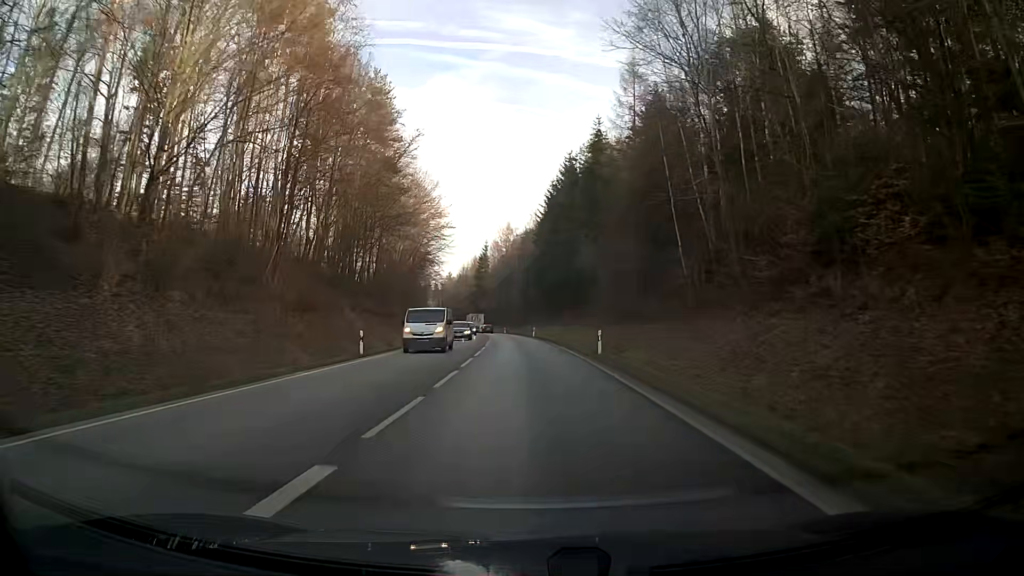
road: secondary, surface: asphalt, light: Day
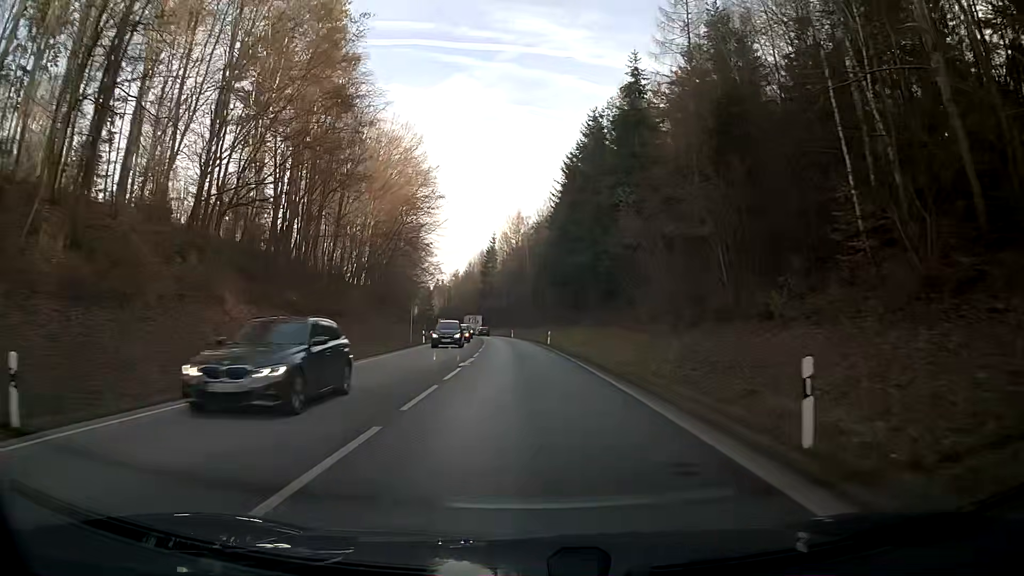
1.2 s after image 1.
(-0.2, +21.5) m; -1°
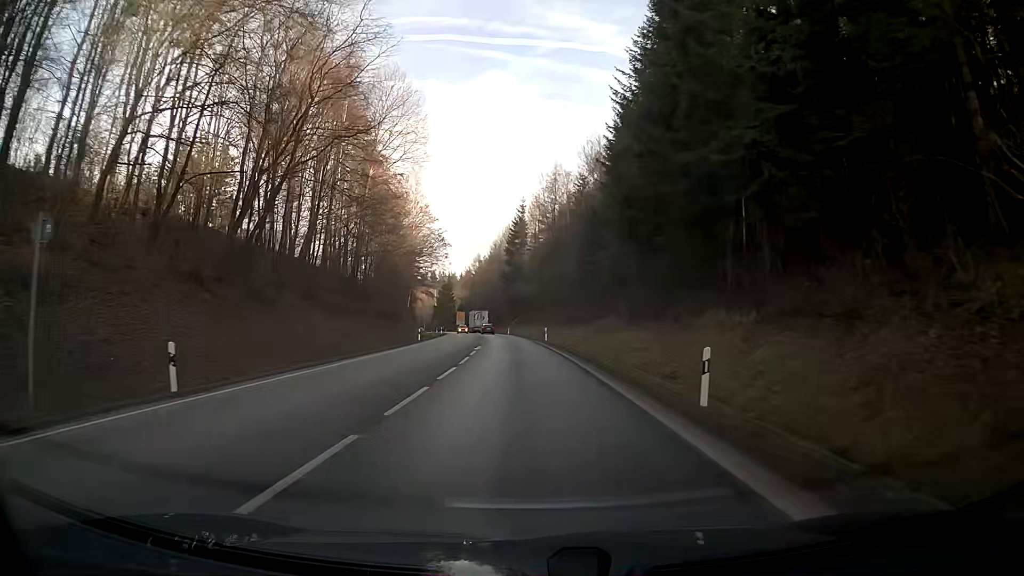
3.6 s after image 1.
(-1.1, +43.0) m; -3°
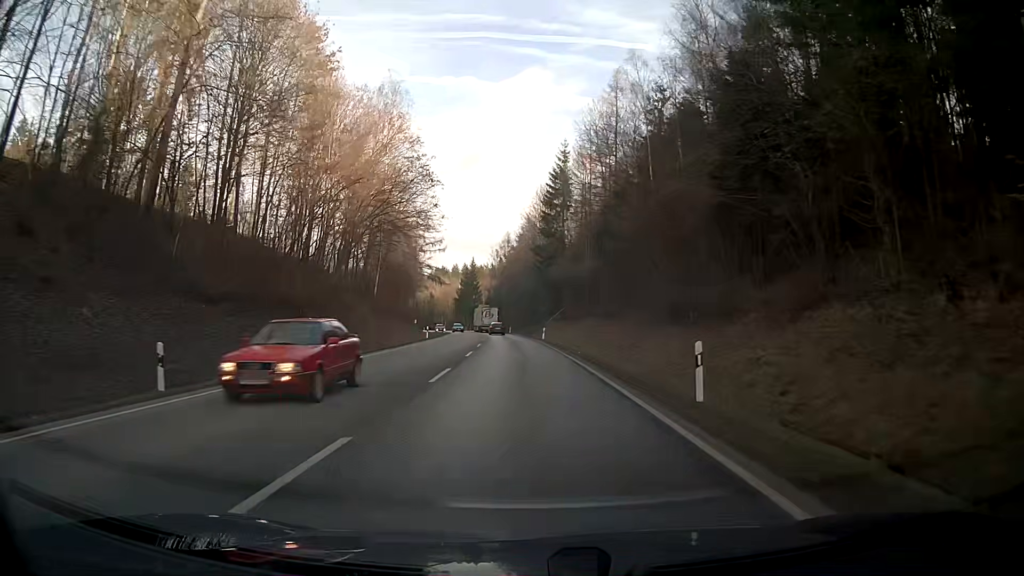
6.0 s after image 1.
(-1.2, +43.1) m; -3°
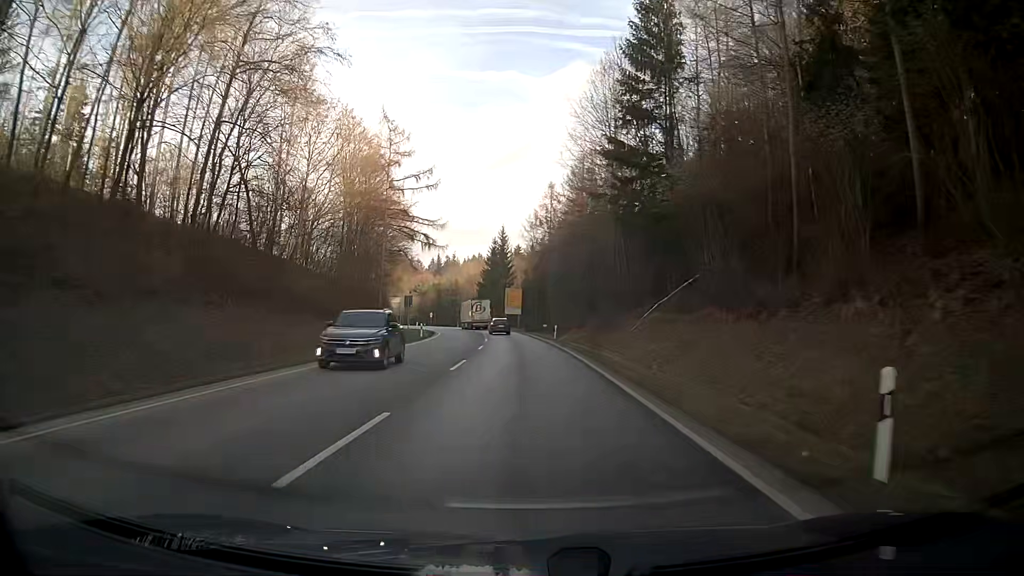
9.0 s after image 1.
(-1.7, +53.6) m; -4°
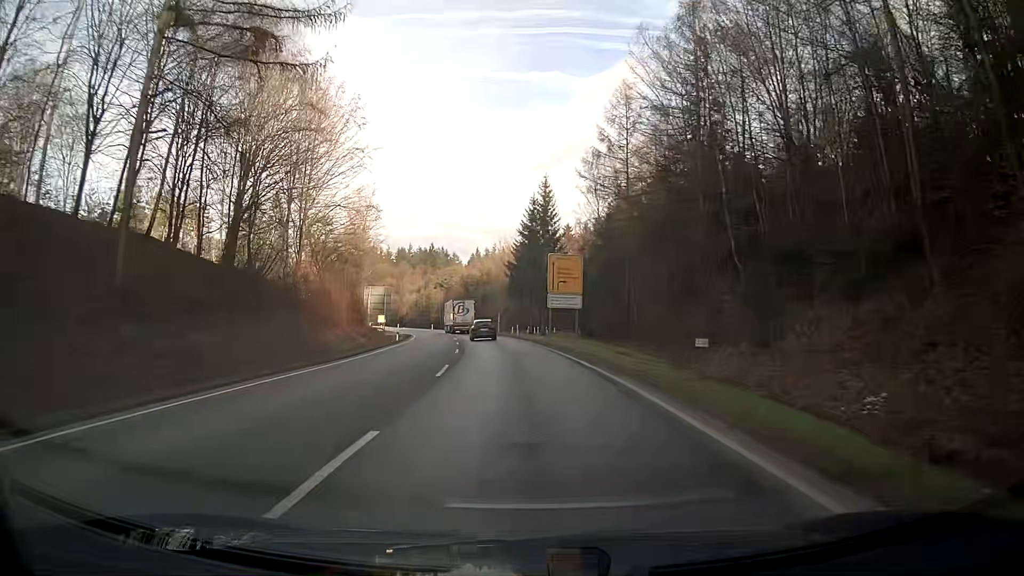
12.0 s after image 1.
(-1.6, +49.7) m; -4°
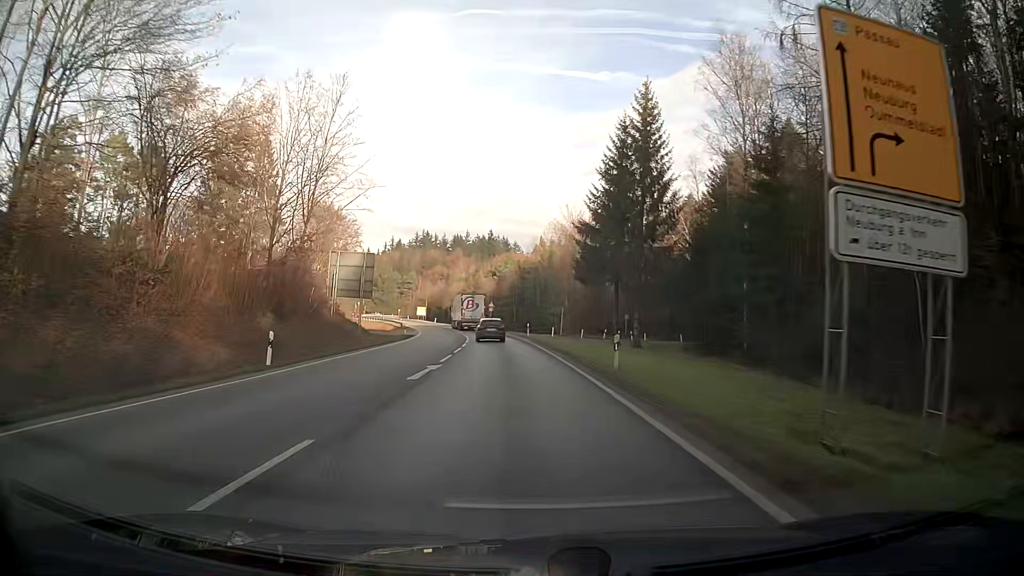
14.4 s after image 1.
(-1.8, +37.2) m; -5°
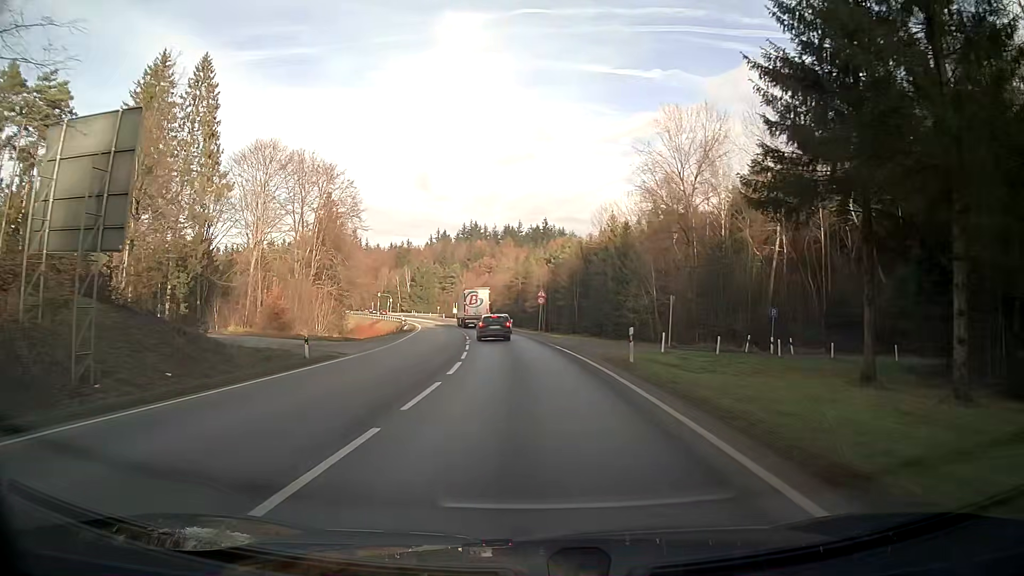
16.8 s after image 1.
(-1.5, +36.1) m; -5°
